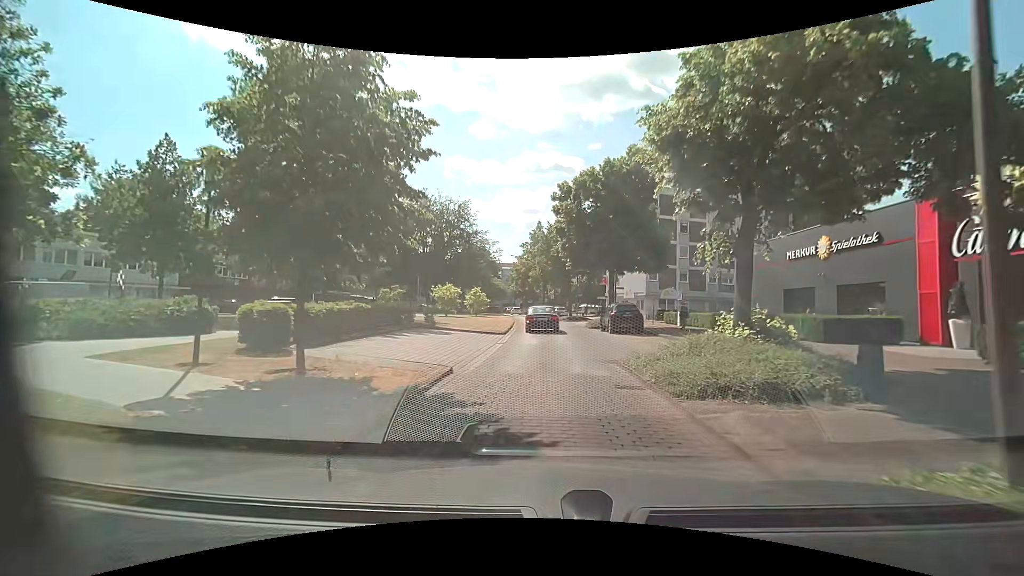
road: residential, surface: asphalt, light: Day
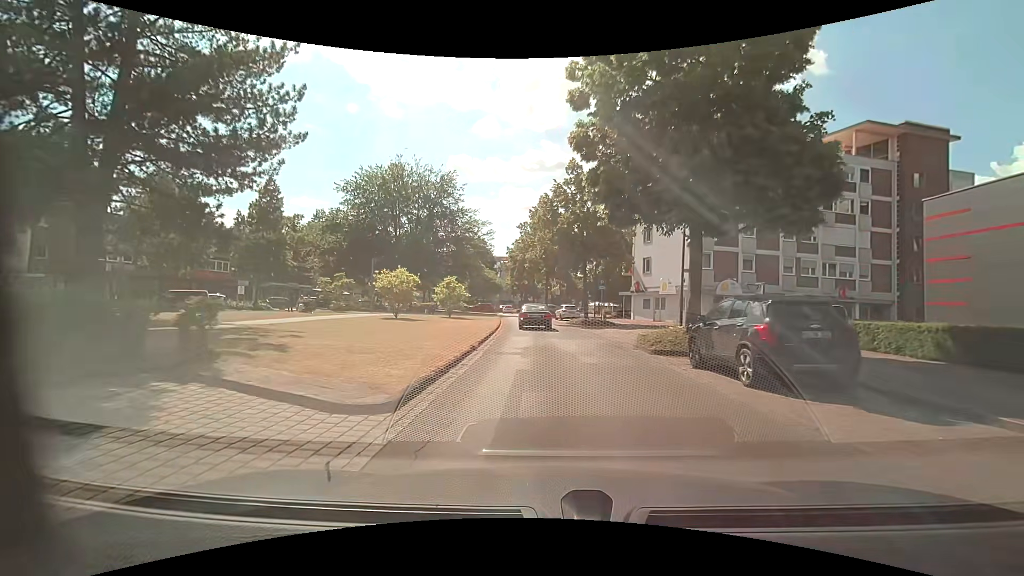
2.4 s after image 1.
(+0.4, +18.0) m; +1°
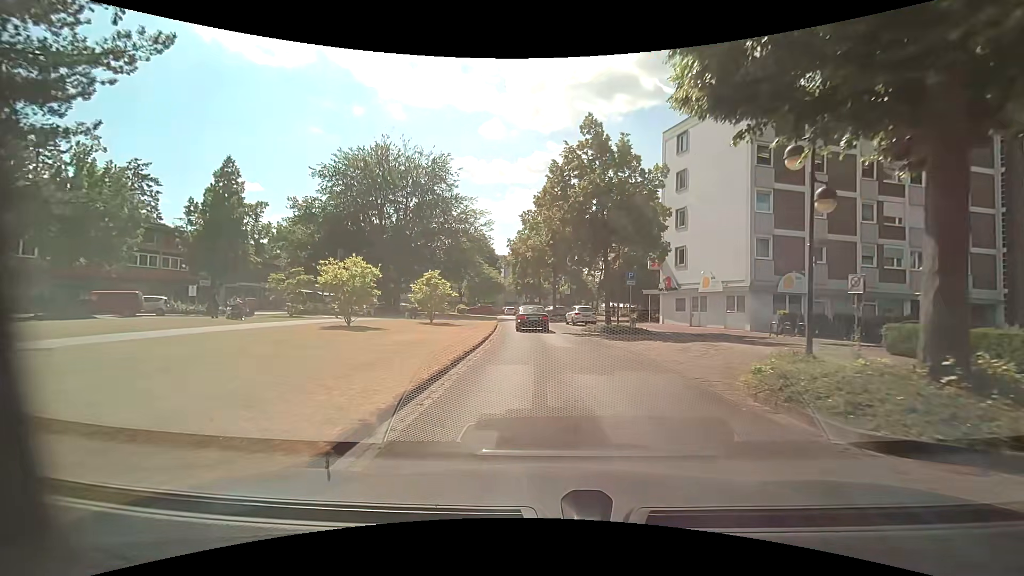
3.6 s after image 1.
(0.0, +9.2) m; -1°
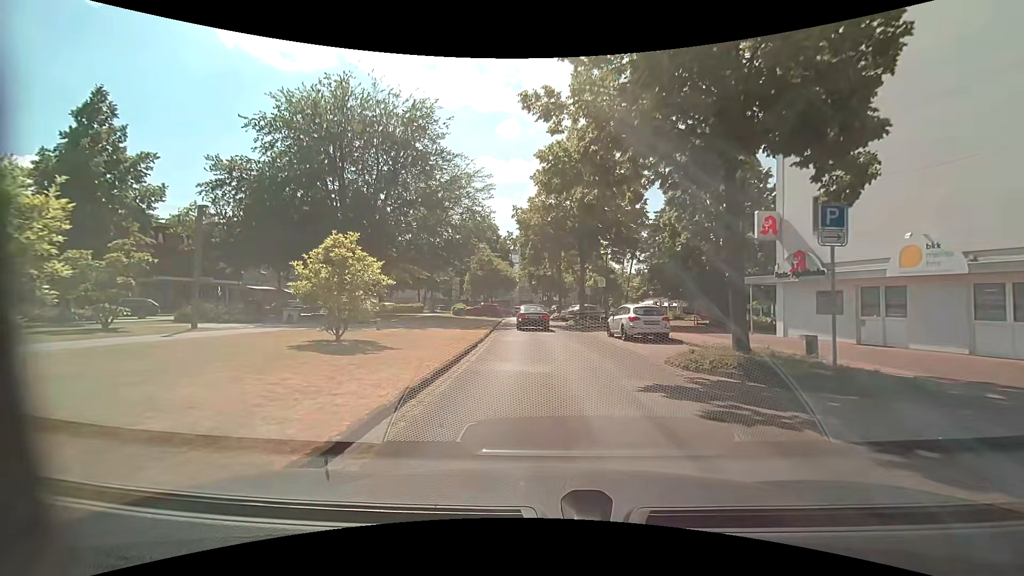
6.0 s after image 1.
(-0.2, +17.0) m; -2°
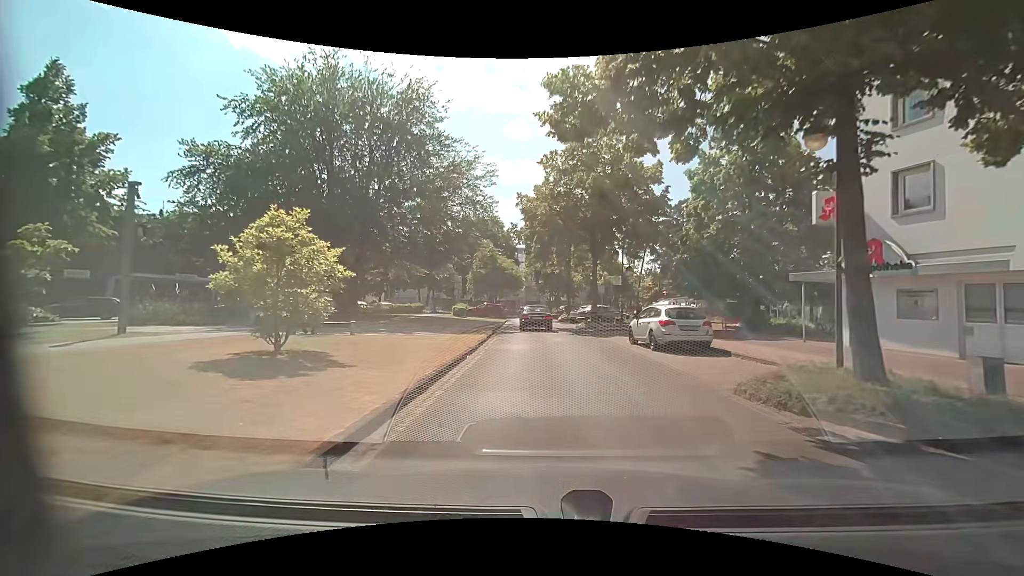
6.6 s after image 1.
(0.0, +4.0) m; 0°
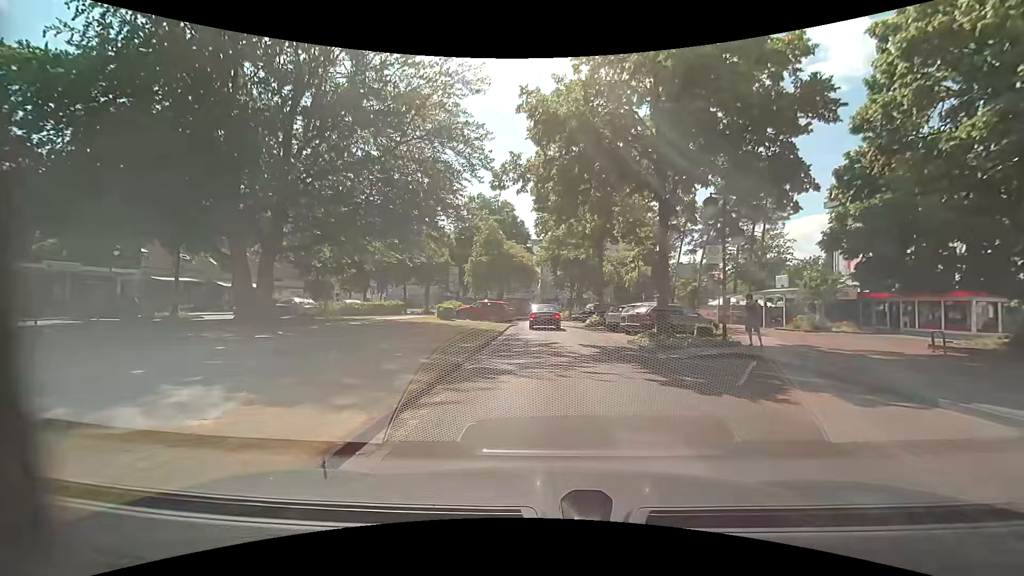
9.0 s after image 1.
(-0.4, +15.2) m; -3°
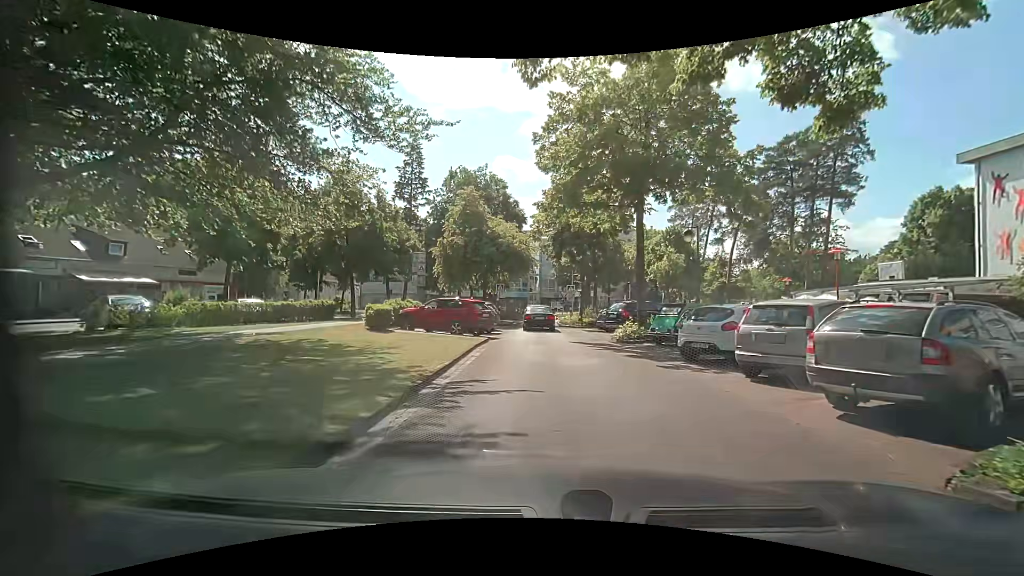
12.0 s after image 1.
(0.0, +14.8) m; -1°
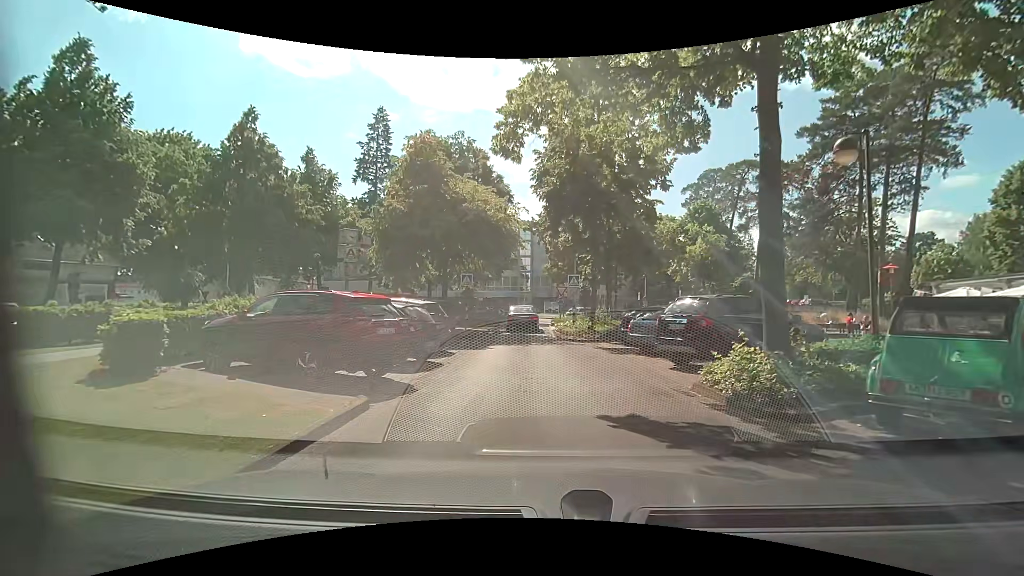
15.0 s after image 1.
(+0.4, +12.9) m; +2°
